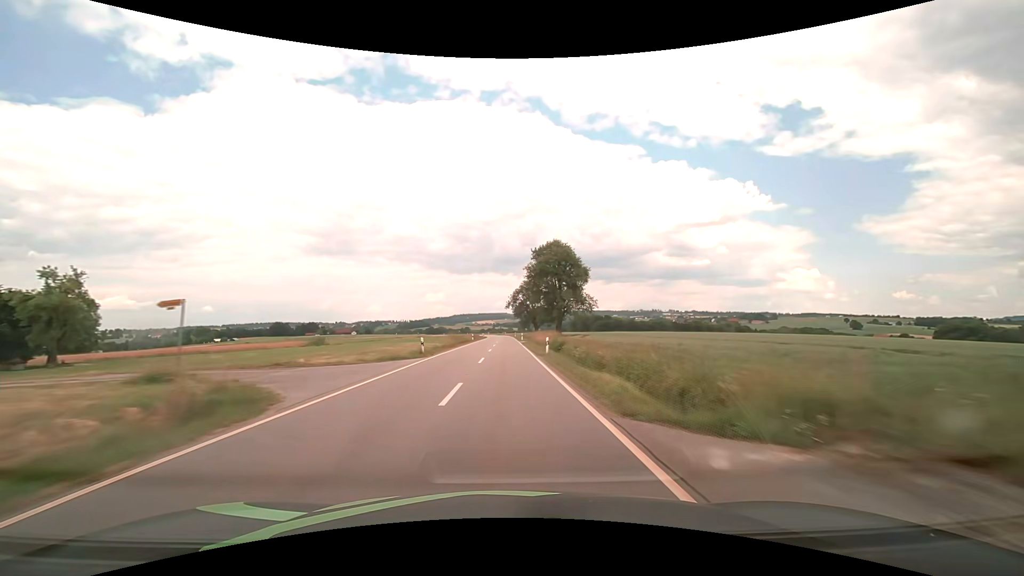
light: Day
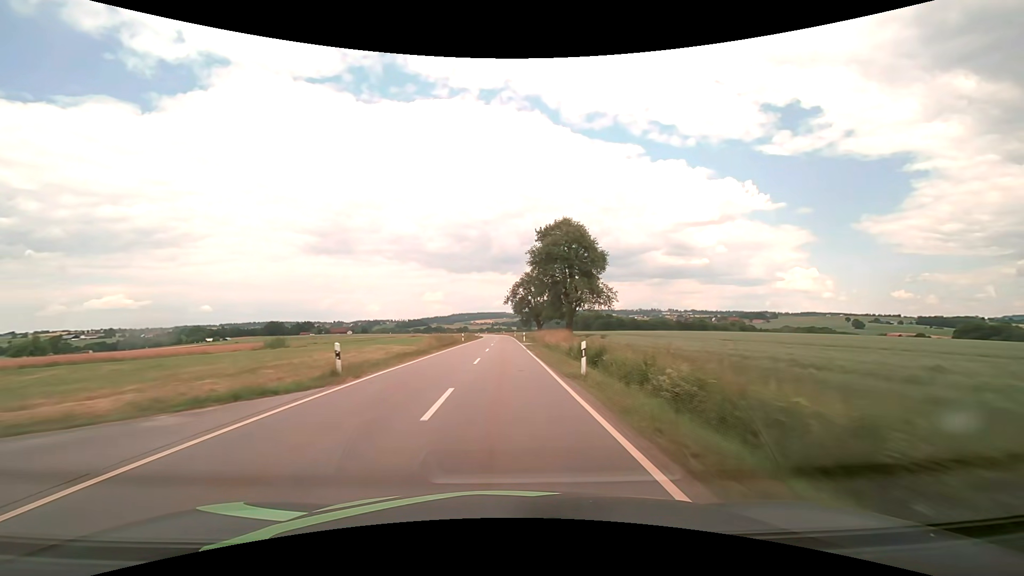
(0.0, +14.0) m; 0°
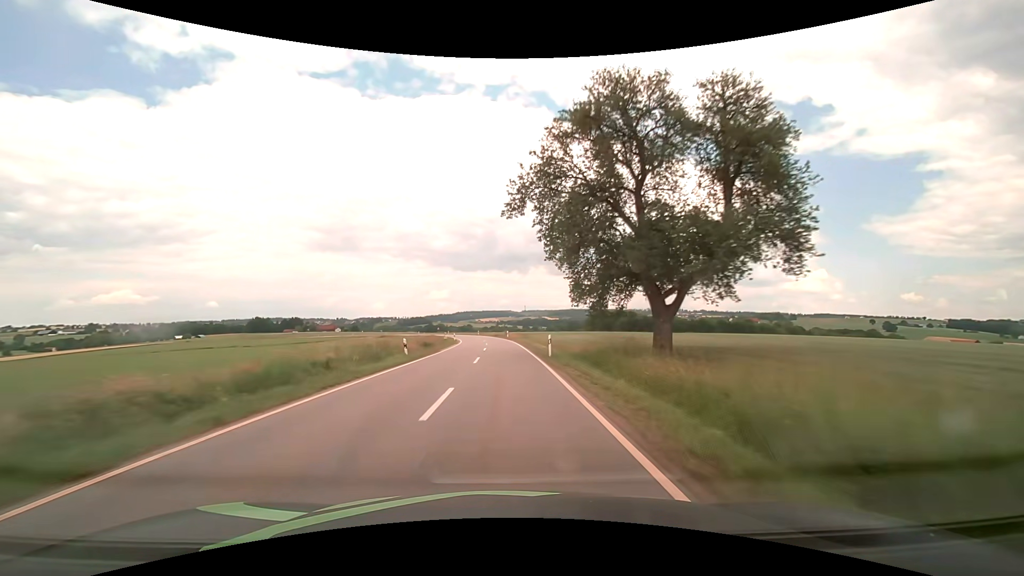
(-0.4, +73.5) m; -1°
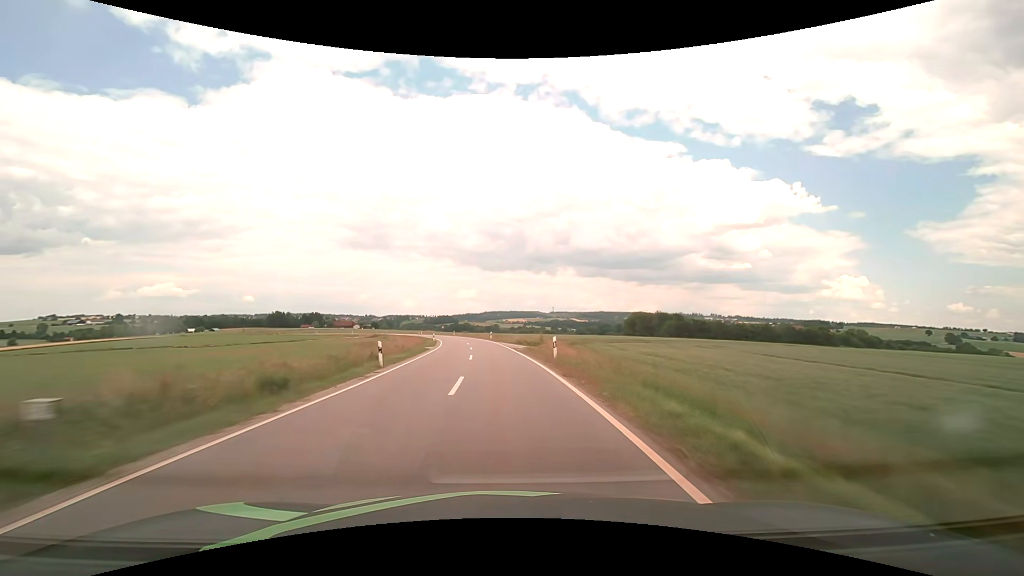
(-0.7, +45.9) m; -3°
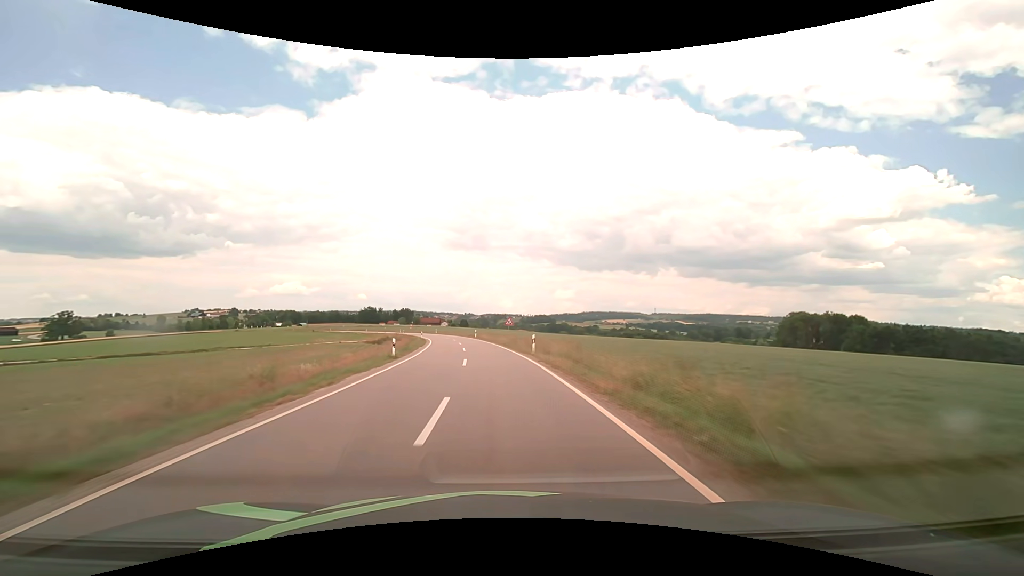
(-7.4, +77.2) m; -11°
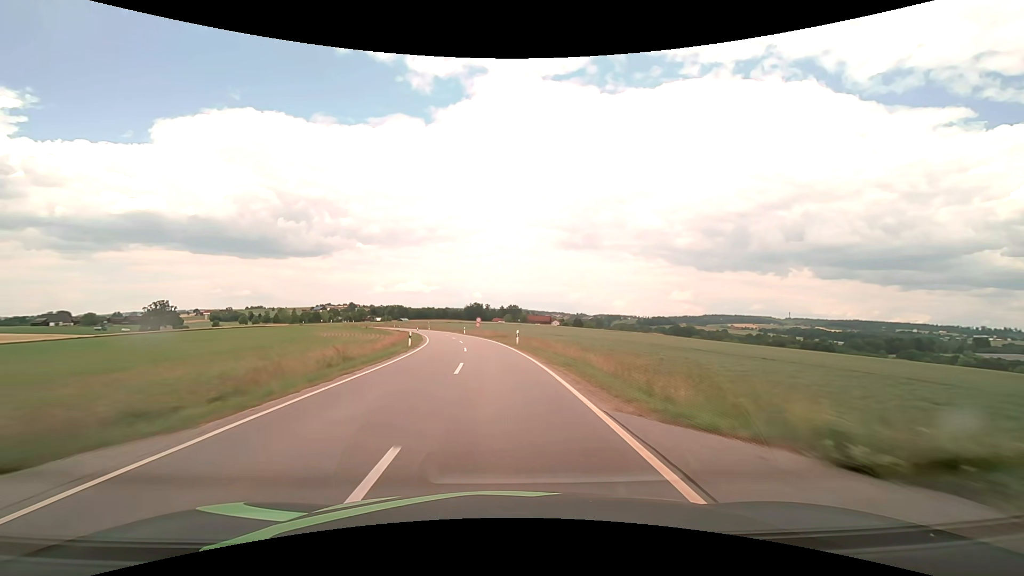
(-9.0, +76.3) m; -13°
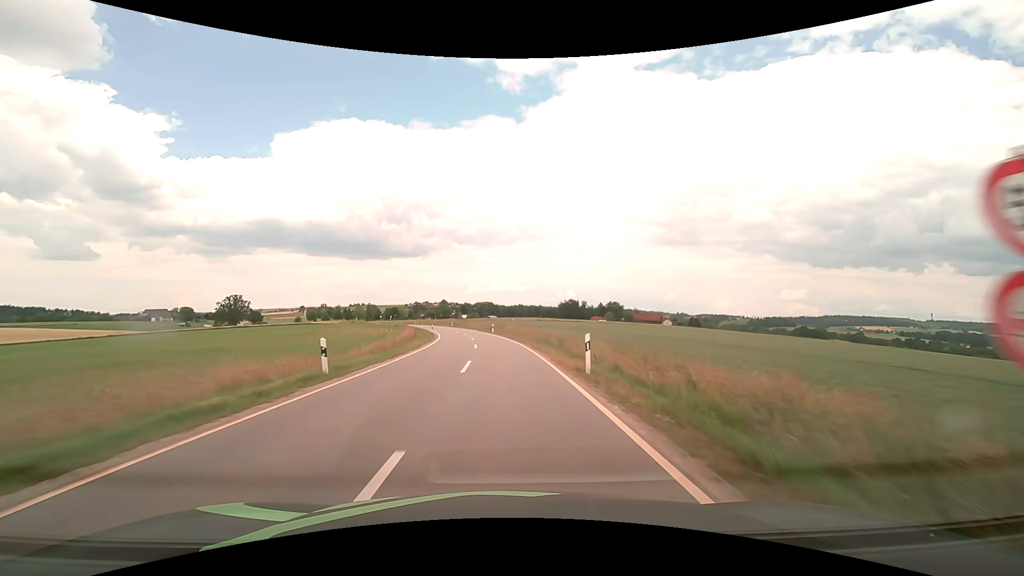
(-5.9, +59.7) m; -11°
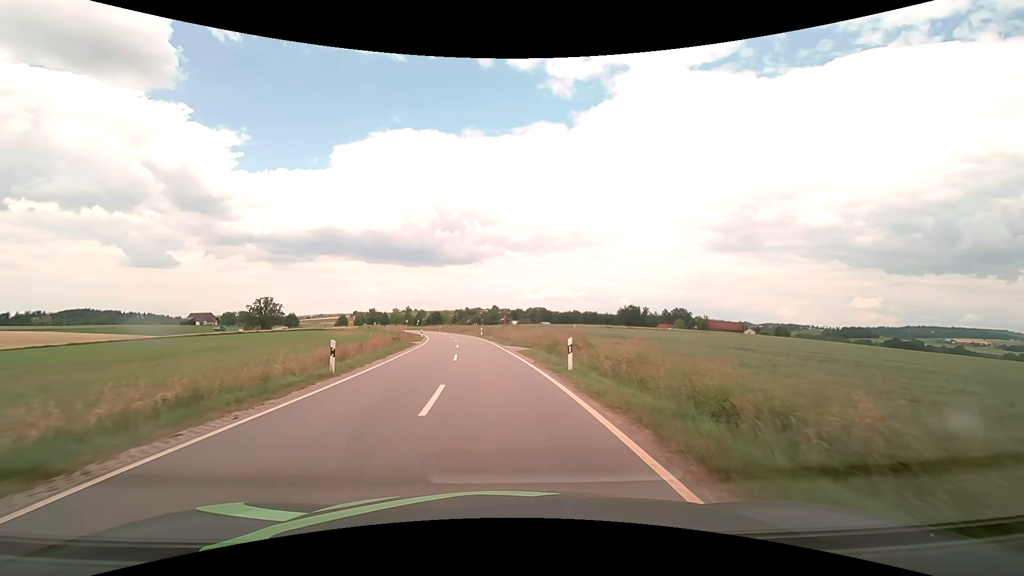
(-1.7, +41.7) m; -6°
(0, +10) (-1, +20) (-2, +30) (-3, +40) (-4, +50) (-5, +60) (-7, +70) (-9, +79) (-12, +89) (-14, +99) m
